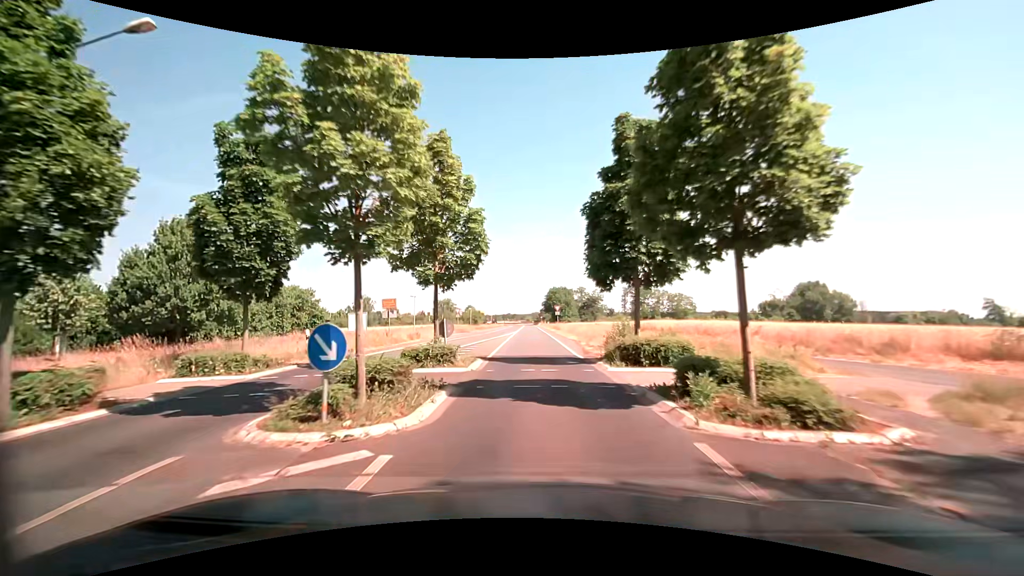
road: tertiary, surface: asphalt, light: Day
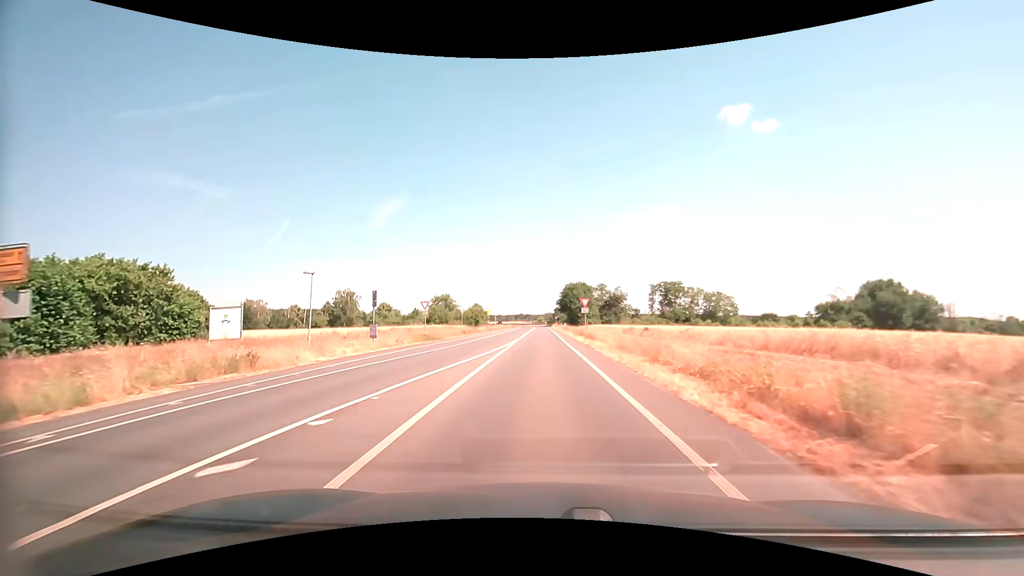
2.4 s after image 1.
(-0.5, +26.6) m; -2°
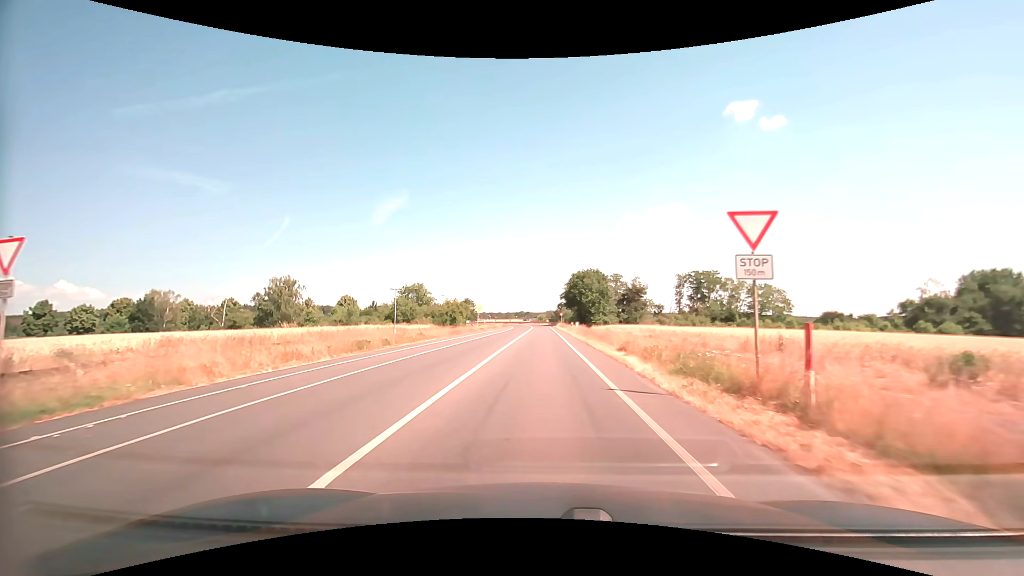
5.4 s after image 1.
(0.0, +35.0) m; 0°
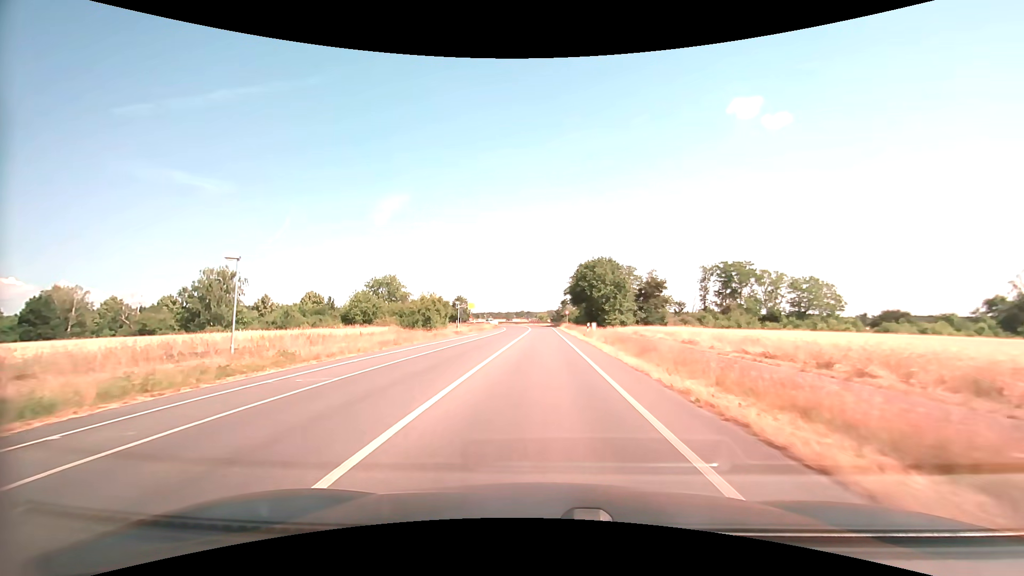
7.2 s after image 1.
(0.0, +22.0) m; 0°
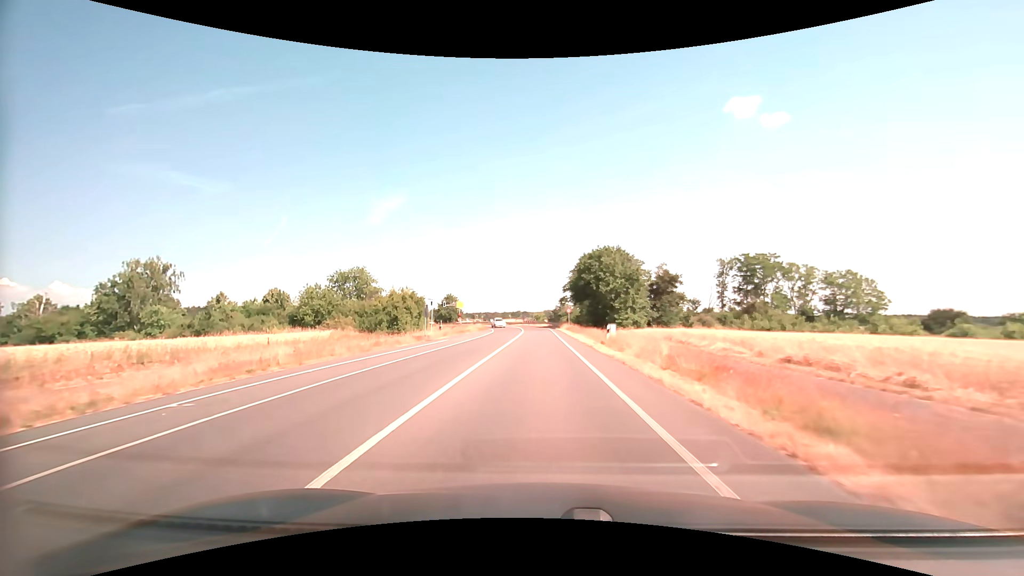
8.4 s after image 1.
(0.0, +14.8) m; 0°
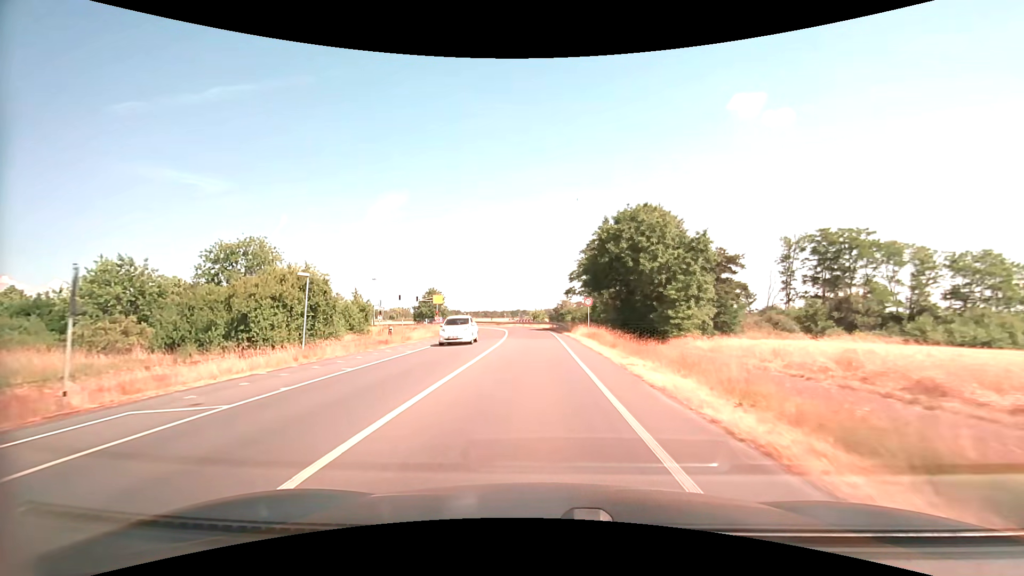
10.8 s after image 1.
(+0.1, +29.2) m; 0°
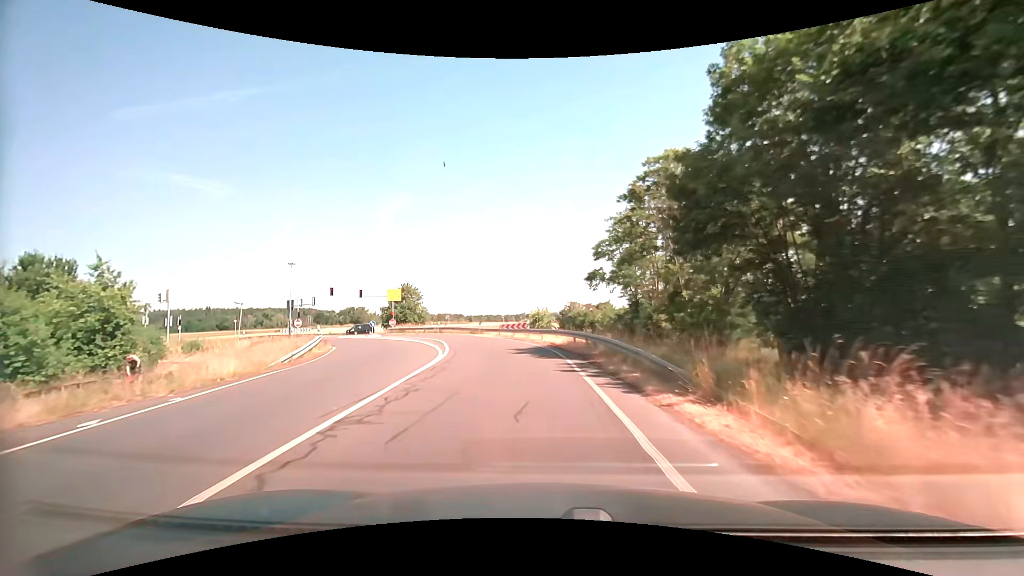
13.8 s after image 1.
(-0.1, +35.3) m; 0°
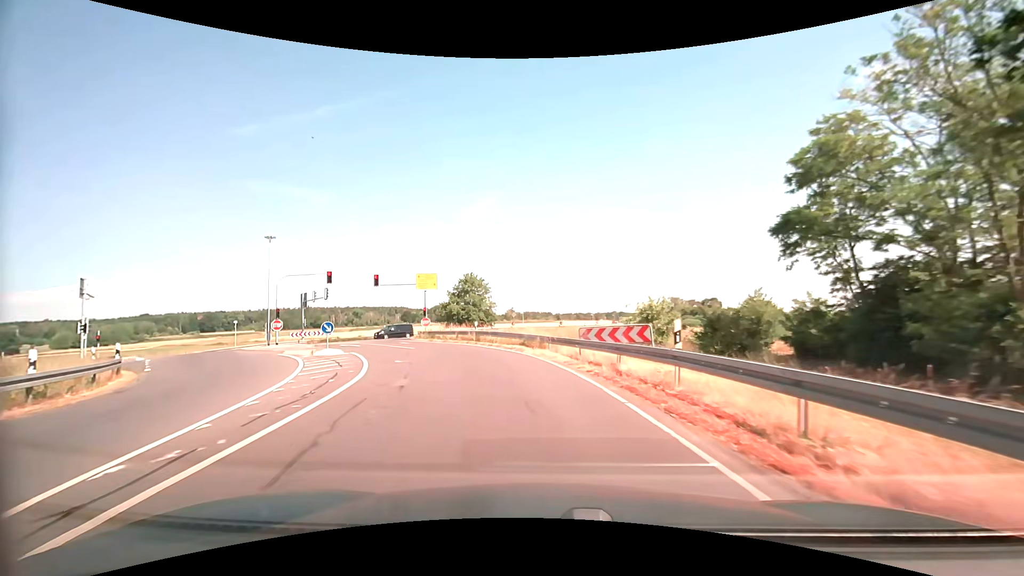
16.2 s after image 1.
(-1.7, +25.7) m; -10°
(-1, +10) (-3, +20) (-6, +29) (-11, +38) (-15, +47) (-16, +57) (-12, +66) (-6, +74) (-1, +83) (+5, +91) m
